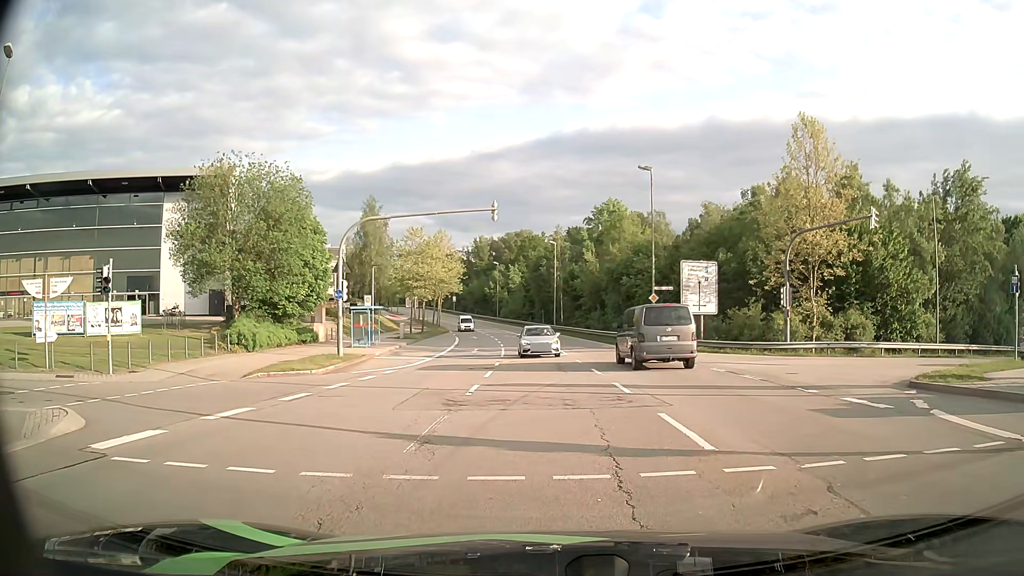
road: secondary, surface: asphalt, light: Day
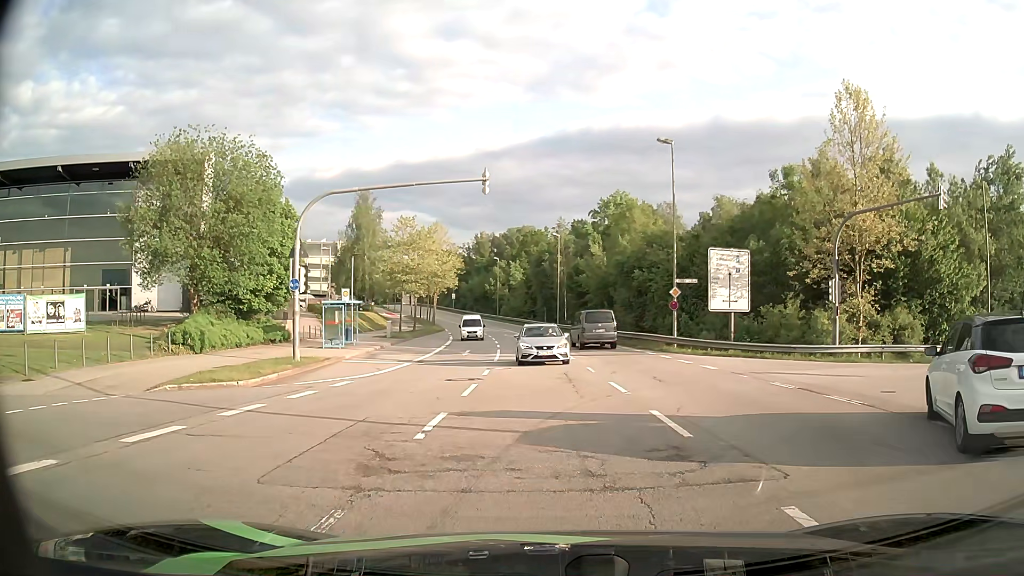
(0.0, +5.6) m; 0°
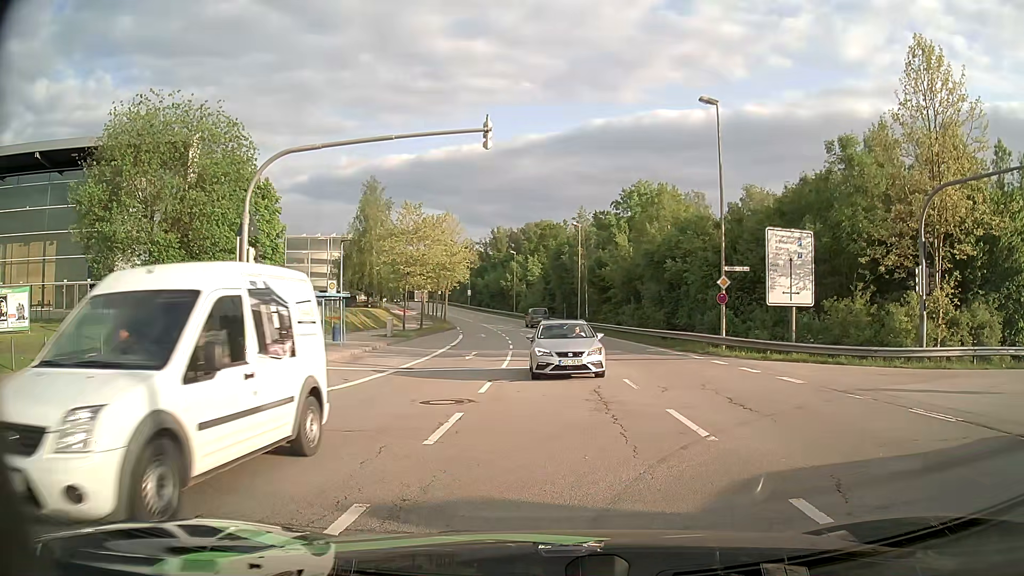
(0.0, +5.5) m; 0°
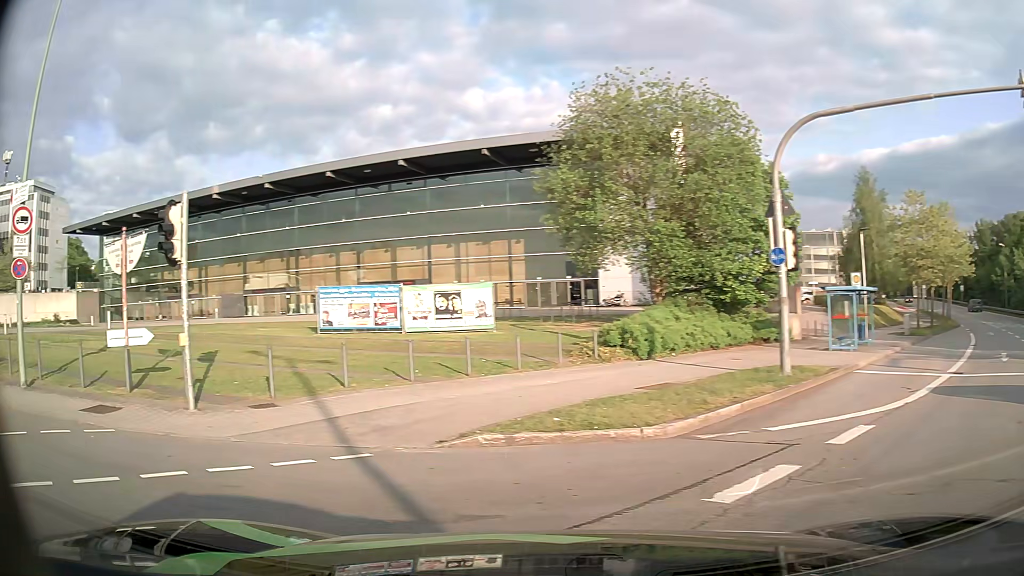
(-1.2, +3.3) m; -44°
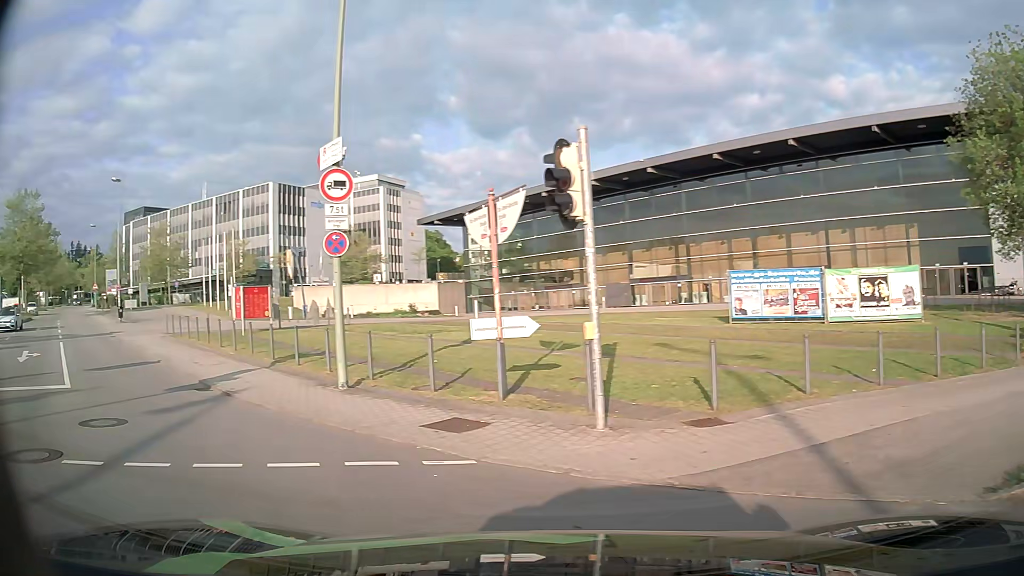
(-0.9, +3.1) m; -31°
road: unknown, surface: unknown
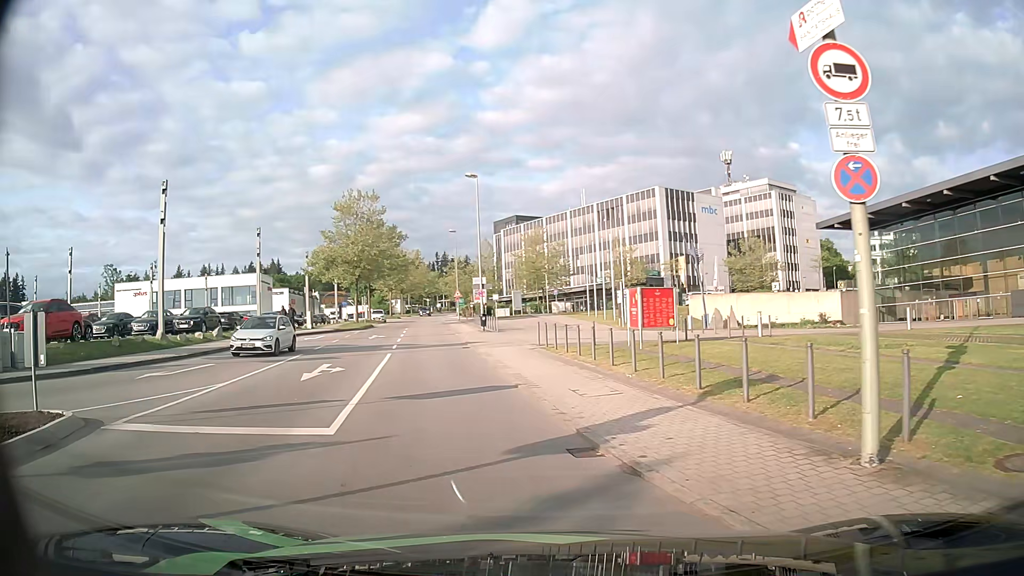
(-2.0, +5.6) m; -34°
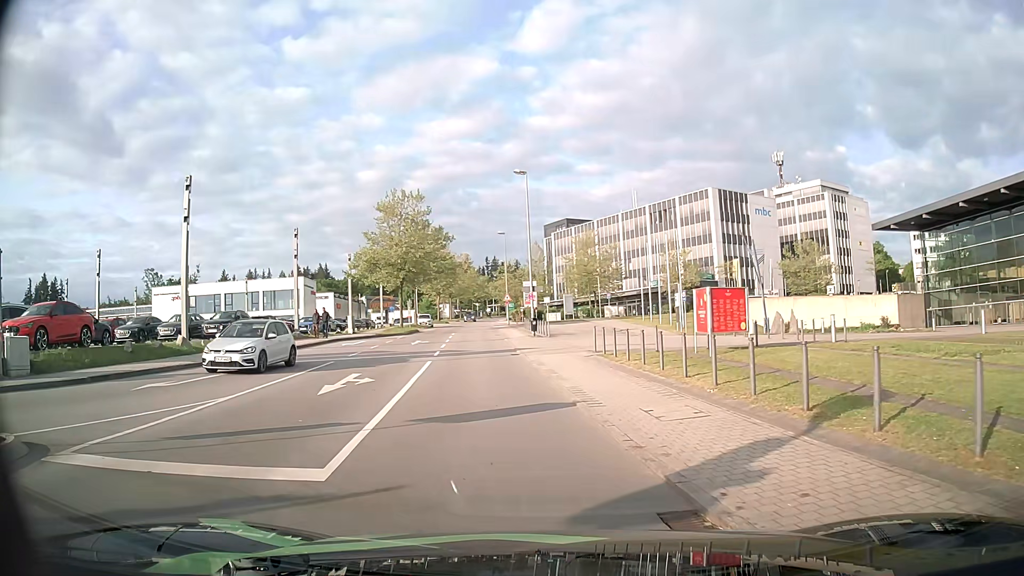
(-0.1, +2.5) m; -3°
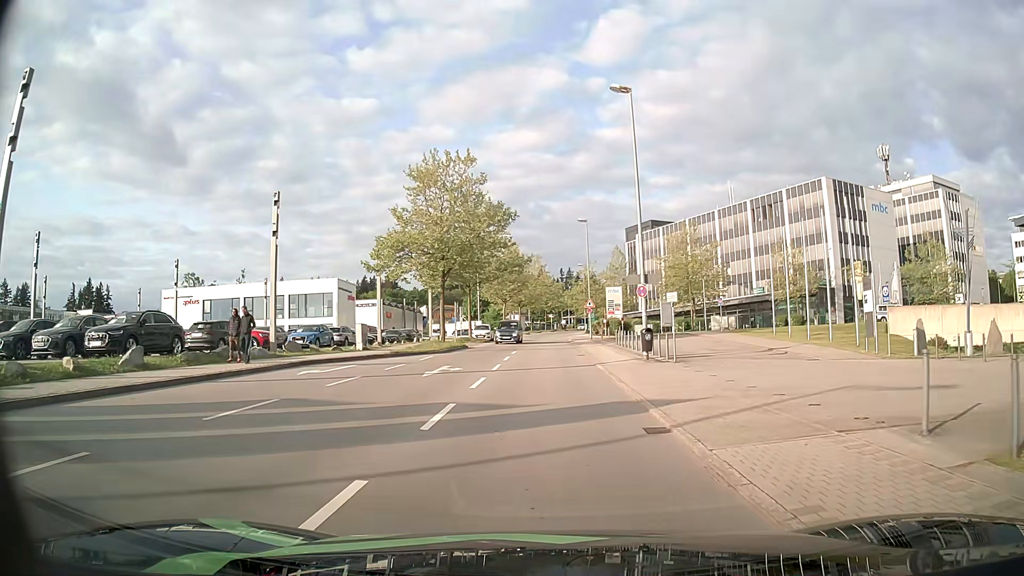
(-1.7, +17.1) m; -6°
